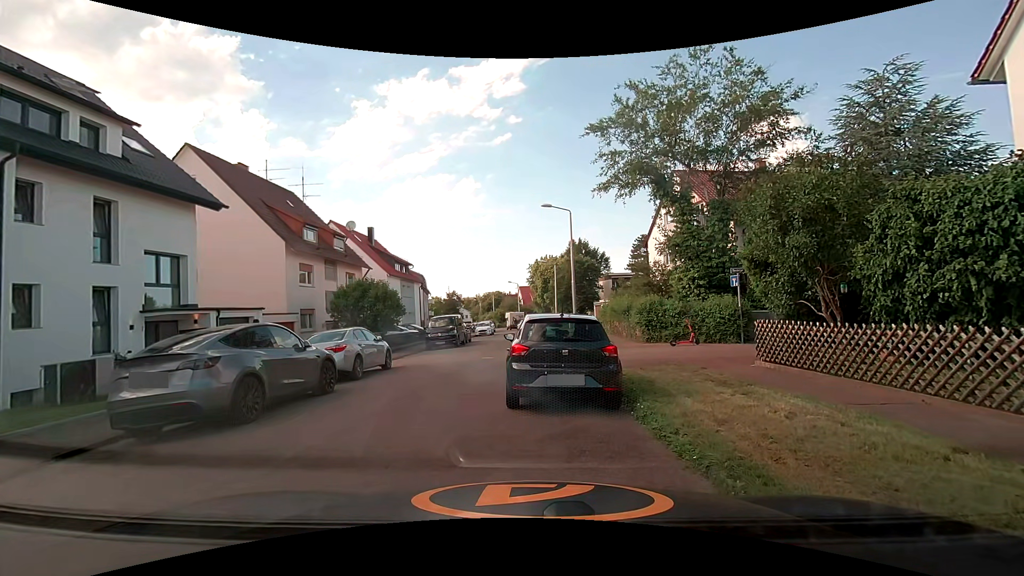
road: residential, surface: asphalt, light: Day
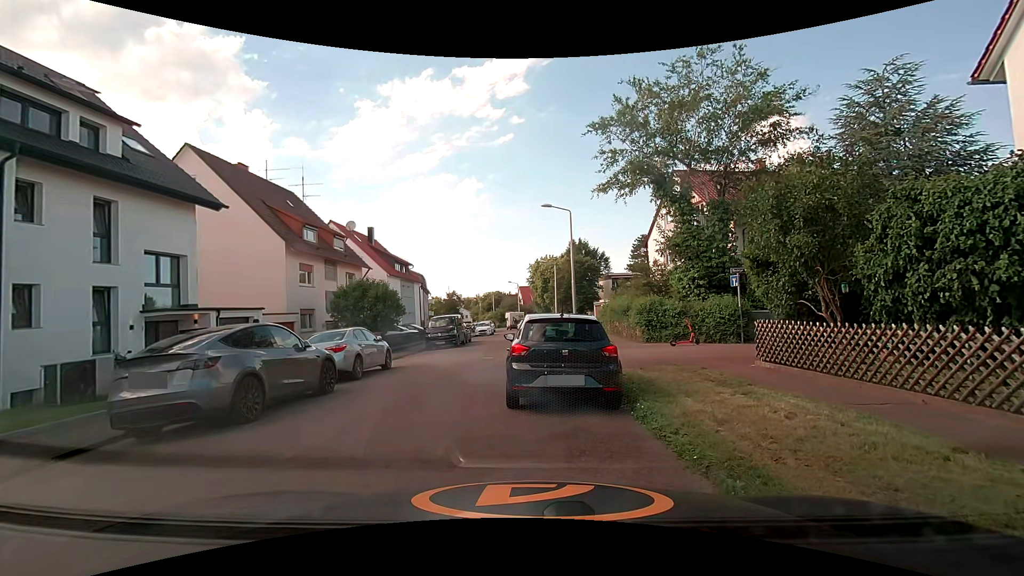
(0.0, 0.0) m; 0°
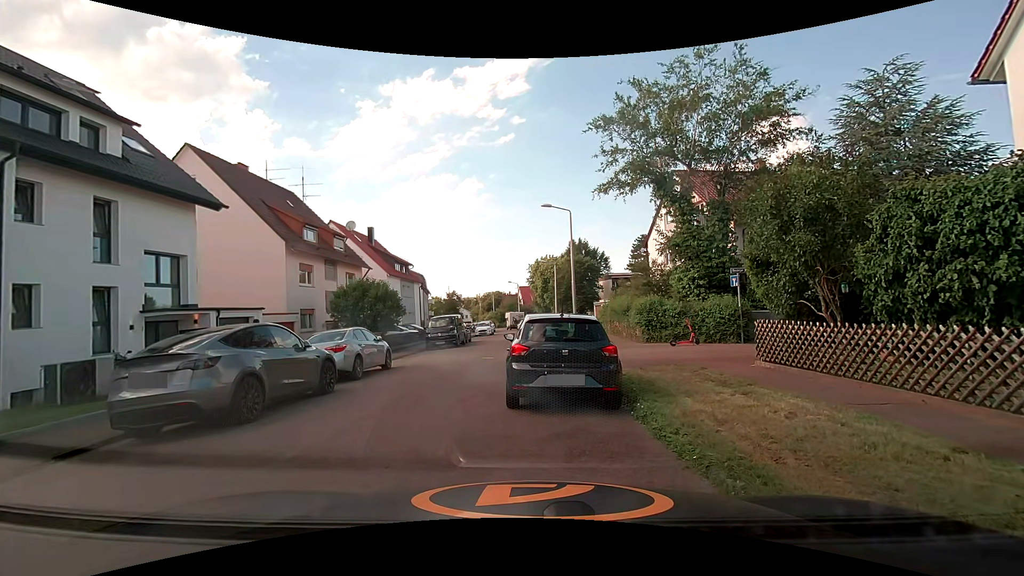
(0.0, 0.0) m; 0°
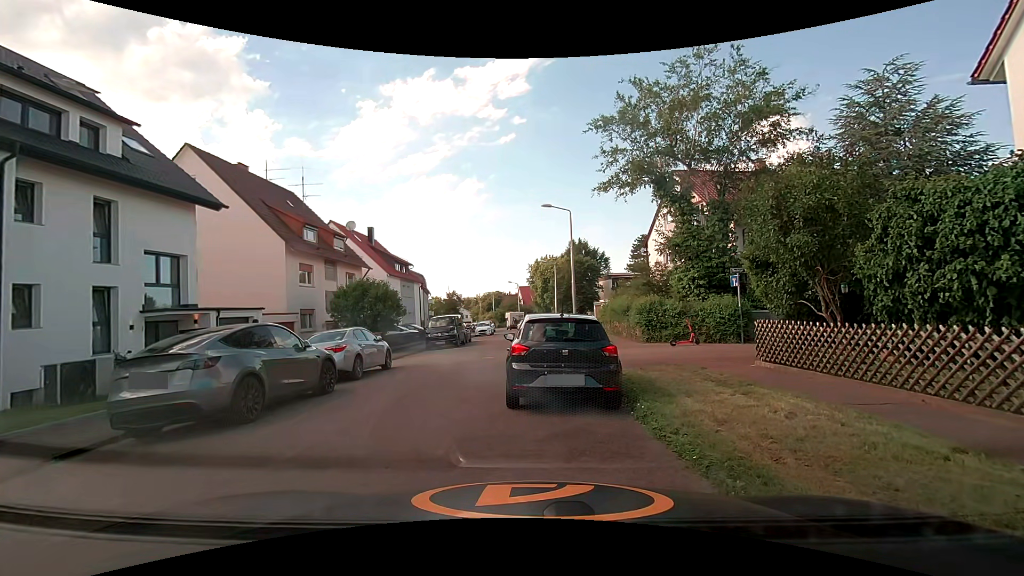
(0.0, 0.0) m; 0°
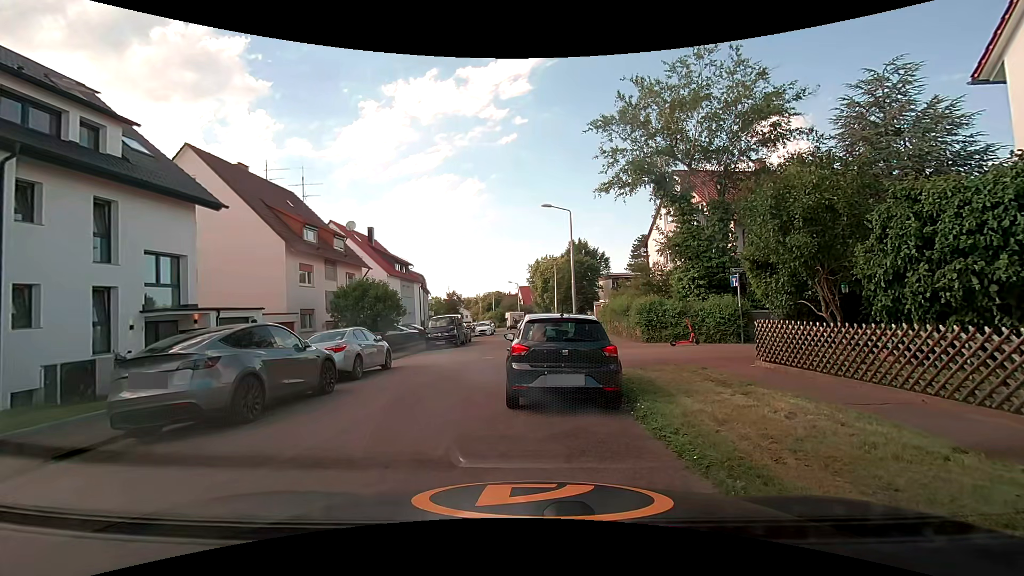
(0.0, 0.0) m; 0°
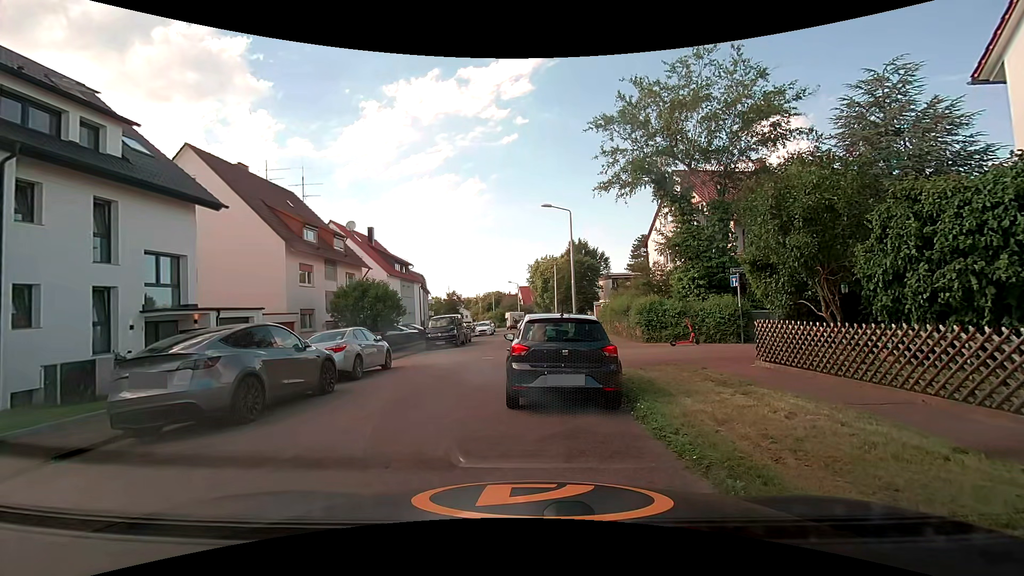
(0.0, 0.0) m; 0°
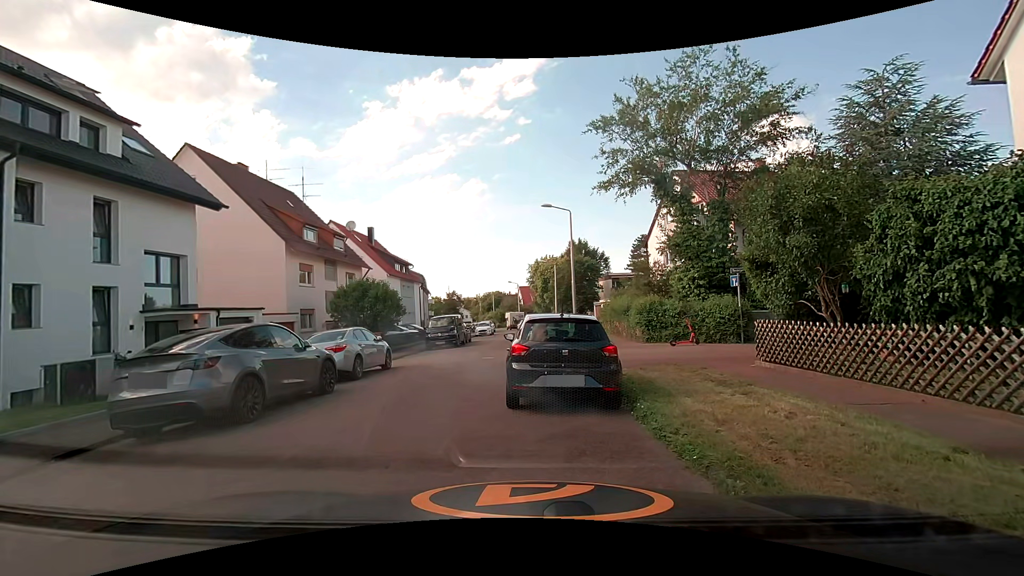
(0.0, 0.0) m; 0°
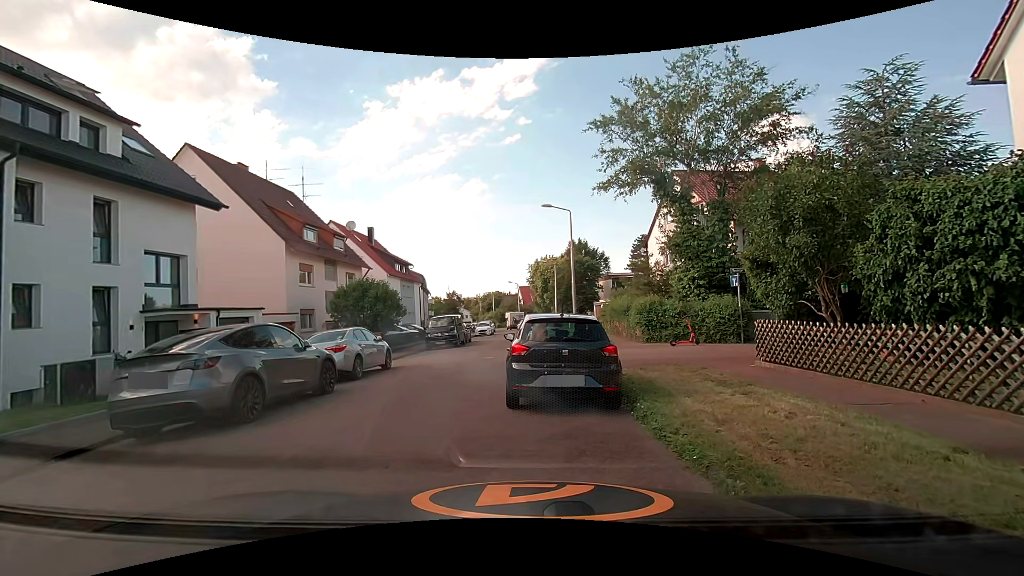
(0.0, 0.0) m; 0°
